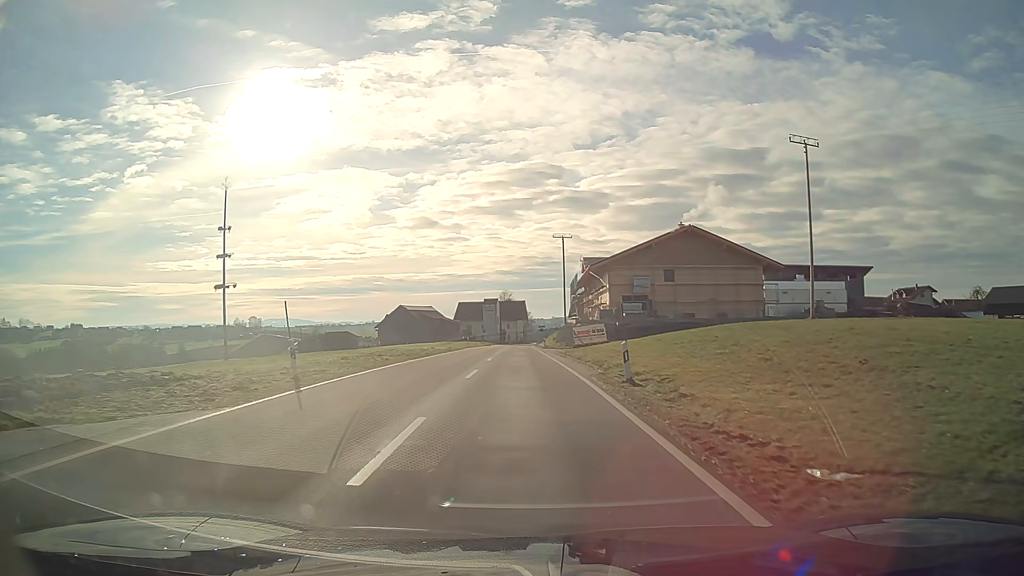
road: tertiary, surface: asphalt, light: Day
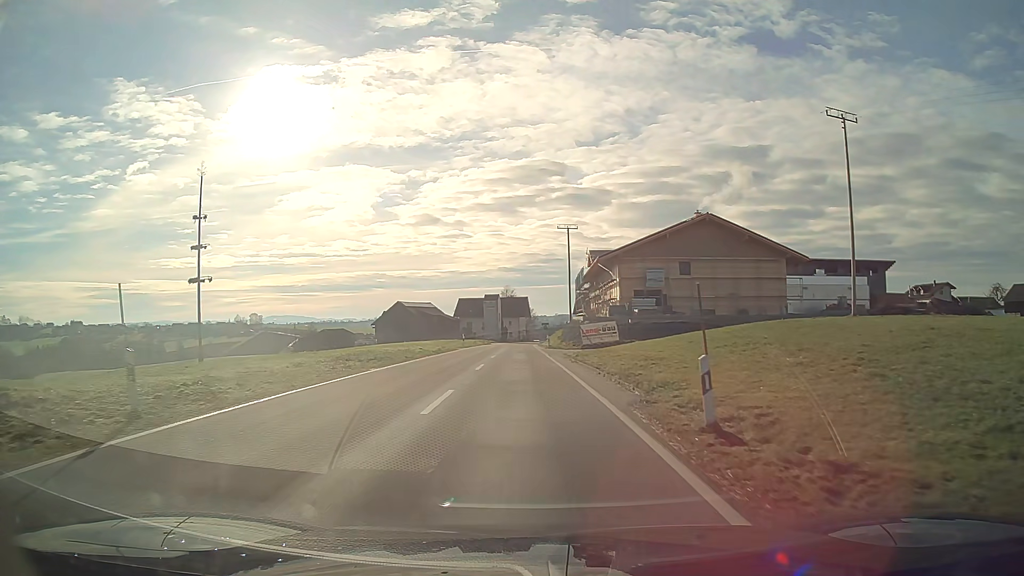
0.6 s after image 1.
(0.0, +7.1) m; 0°
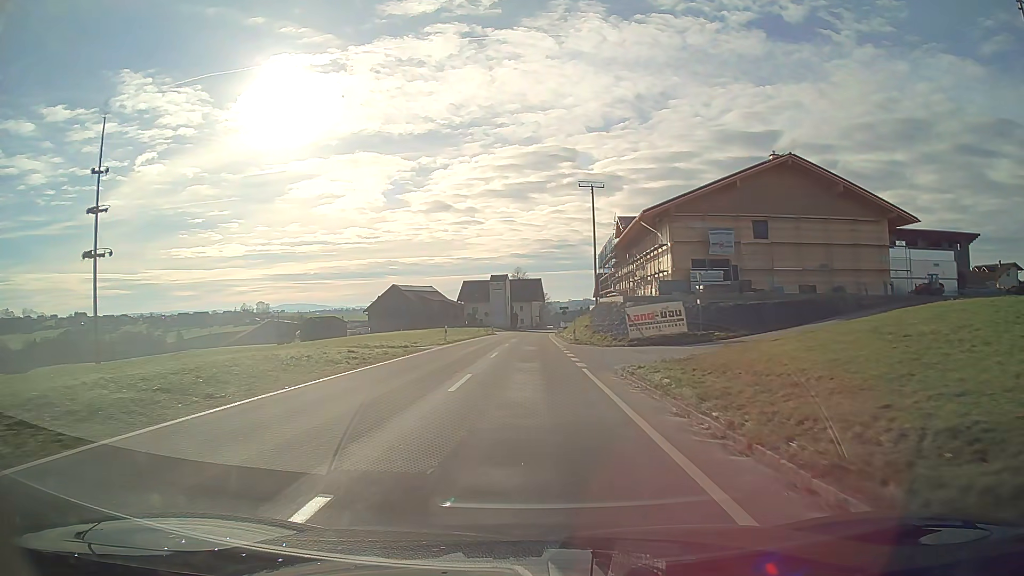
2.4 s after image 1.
(-0.2, +21.5) m; -1°
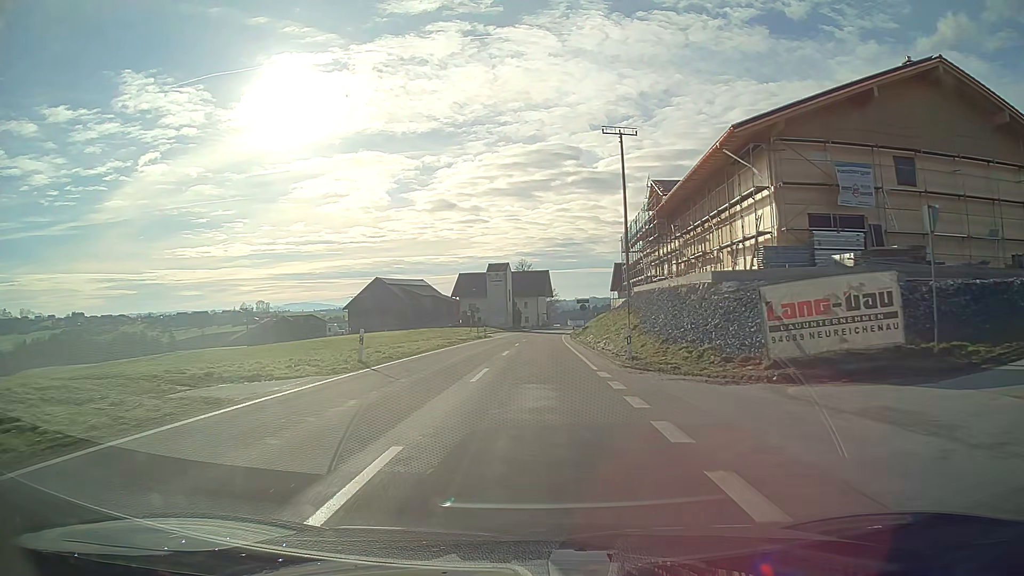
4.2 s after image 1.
(-0.1, +22.1) m; -1°
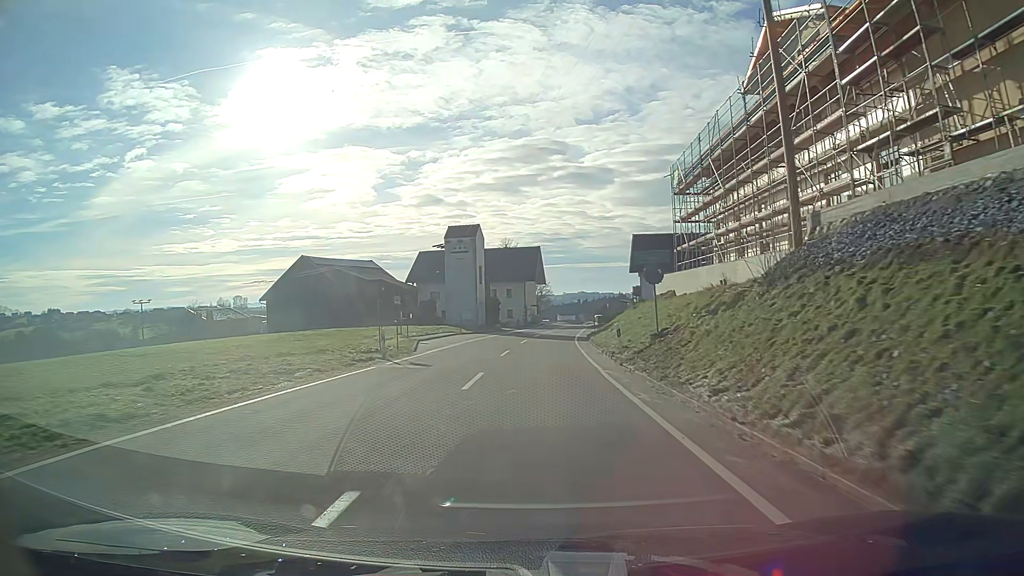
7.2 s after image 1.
(+0.4, +37.6) m; +1°
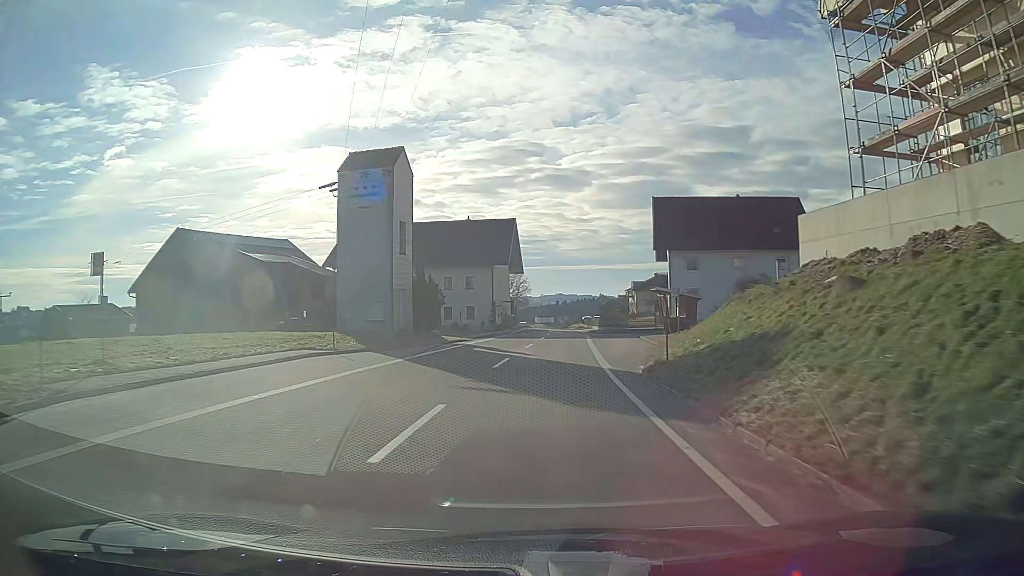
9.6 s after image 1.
(+0.5, +30.7) m; +2°
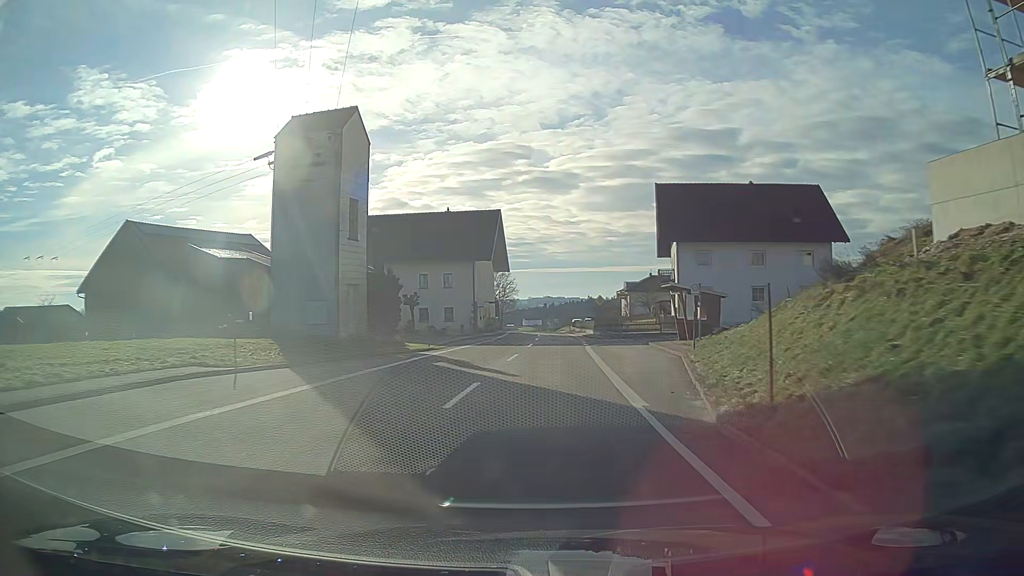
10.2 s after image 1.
(+0.1, +7.7) m; +1°
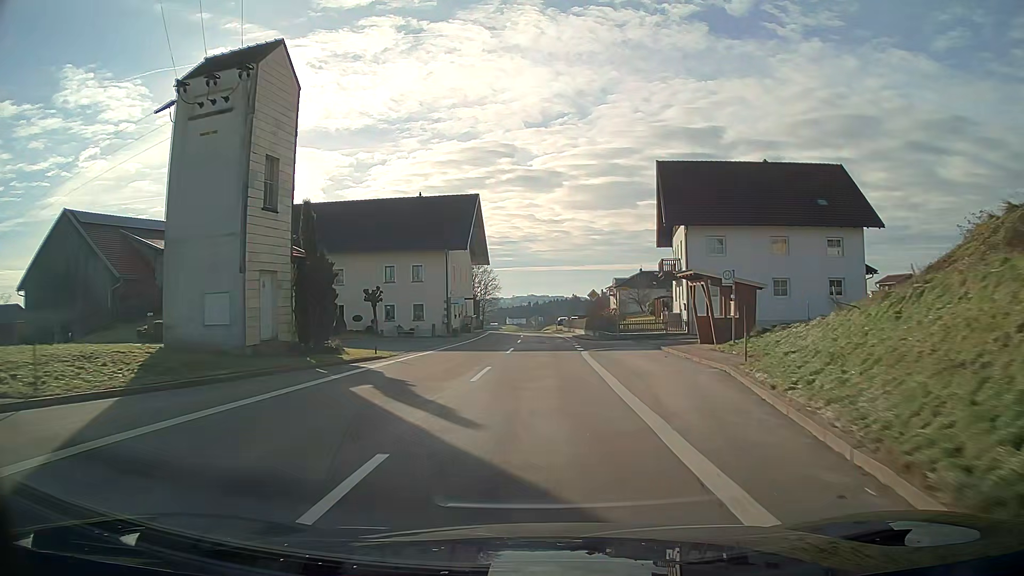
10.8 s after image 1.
(+0.1, +7.7) m; +1°
(0, +10) (0, +20) (0, +30) (0, +40) (0, +50) (0, +60) (-1, +70) (-1, +80) (-1, +90) (-2, +100) m
